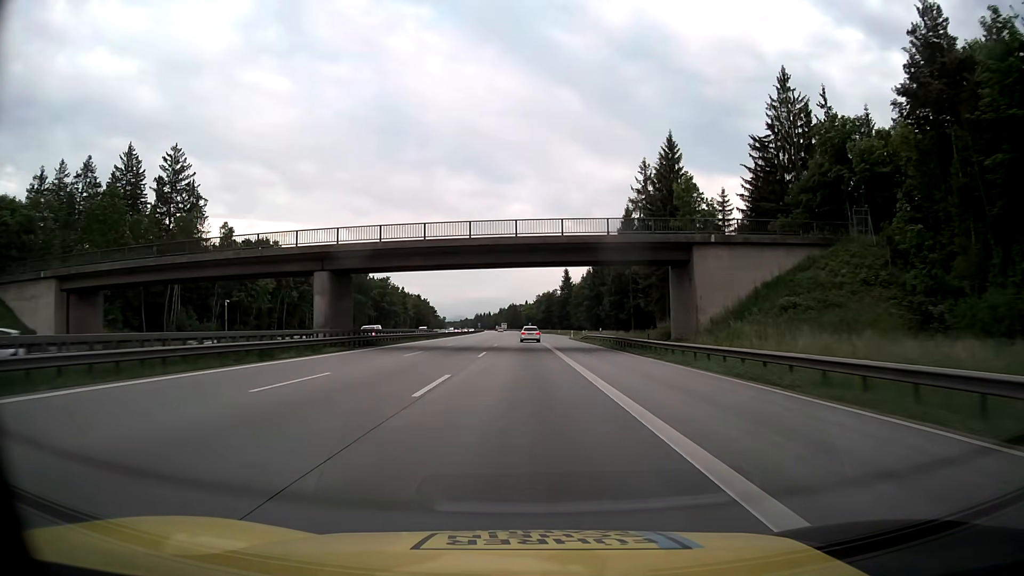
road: motorway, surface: asphalt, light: Day
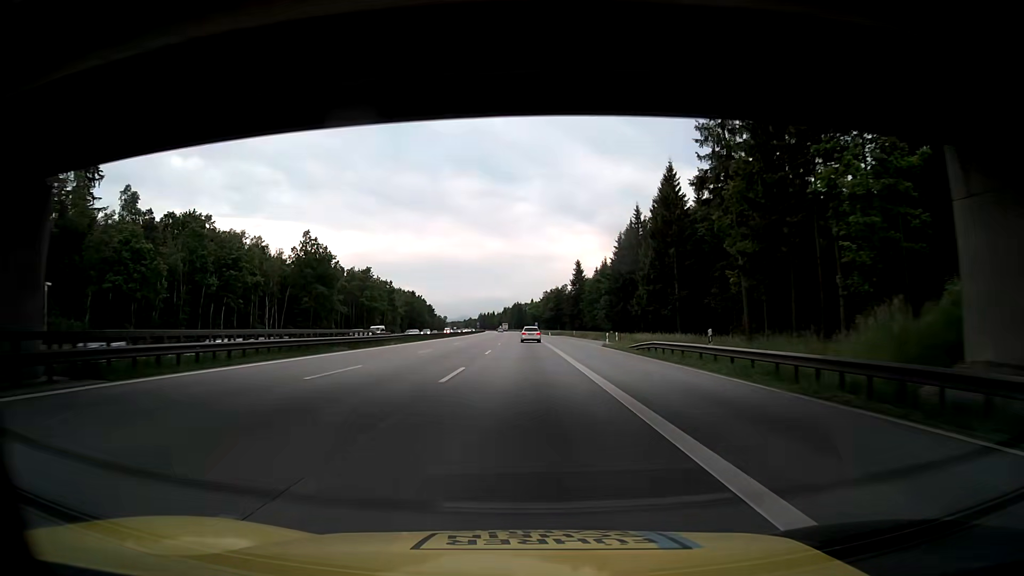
(-0.2, +32.8) m; 0°
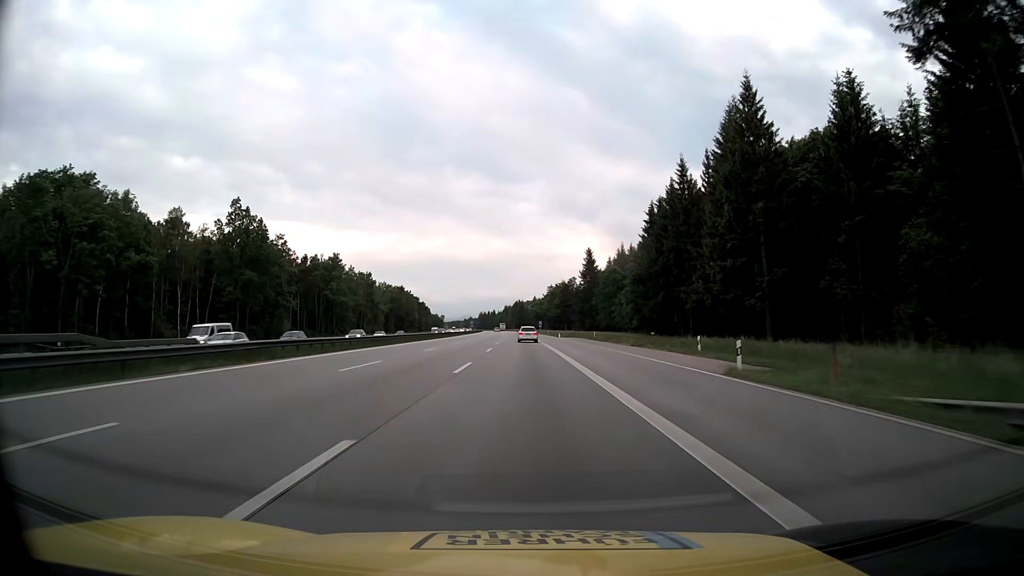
(-0.2, +32.8) m; -1°
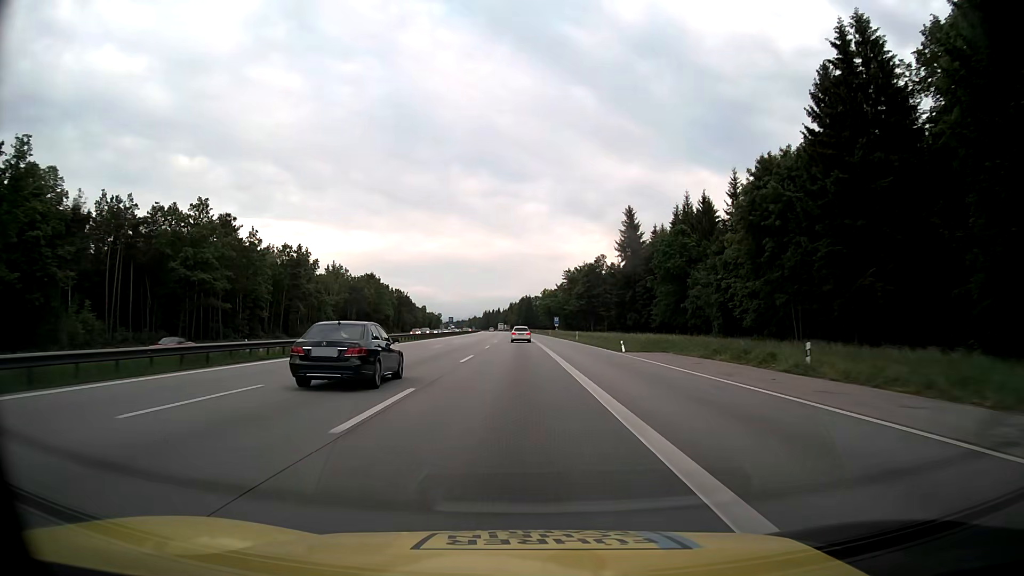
(-0.1, +65.6) m; -1°
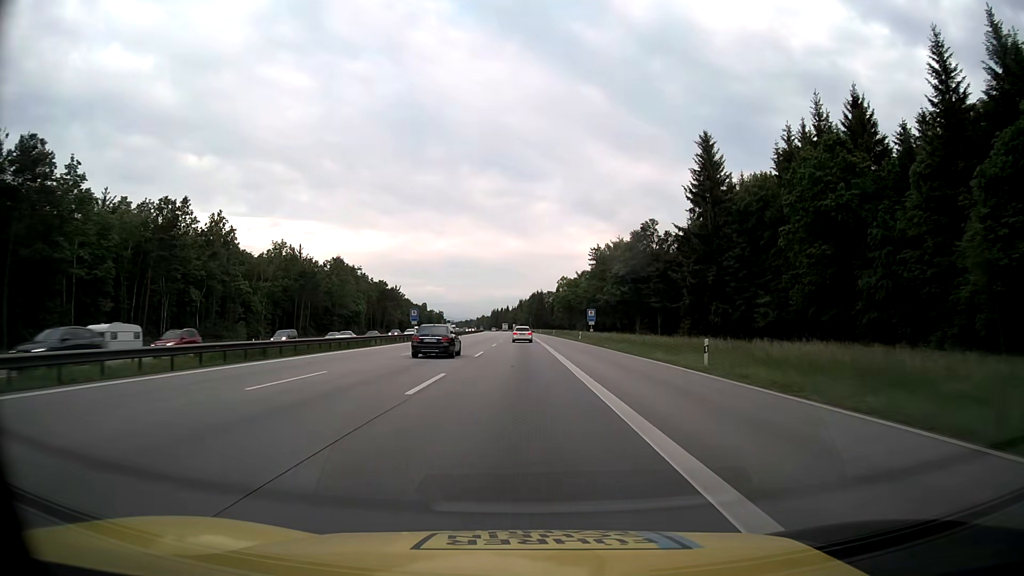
(-0.5, +49.2) m; -1°
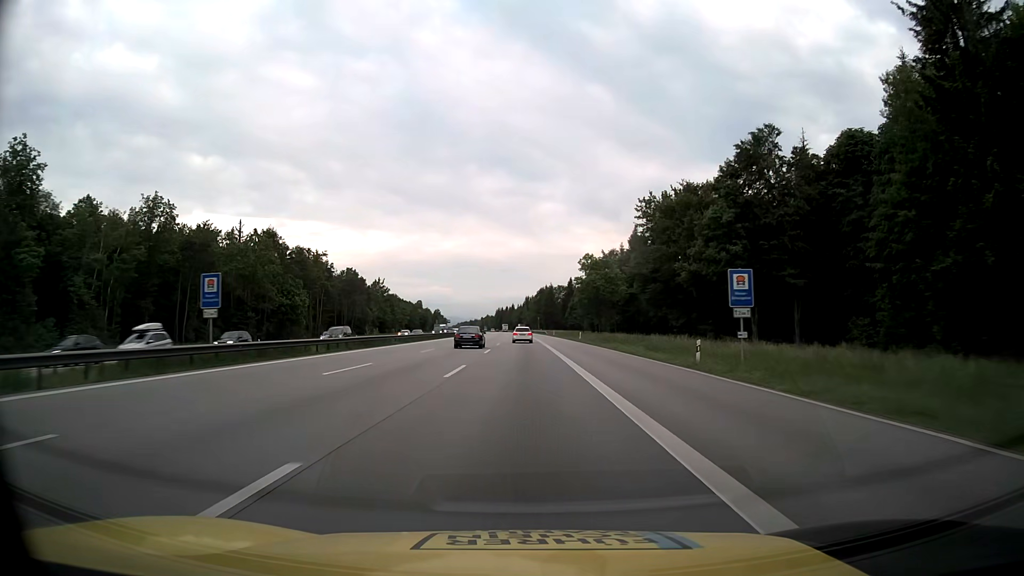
(-0.3, +49.2) m; -1°
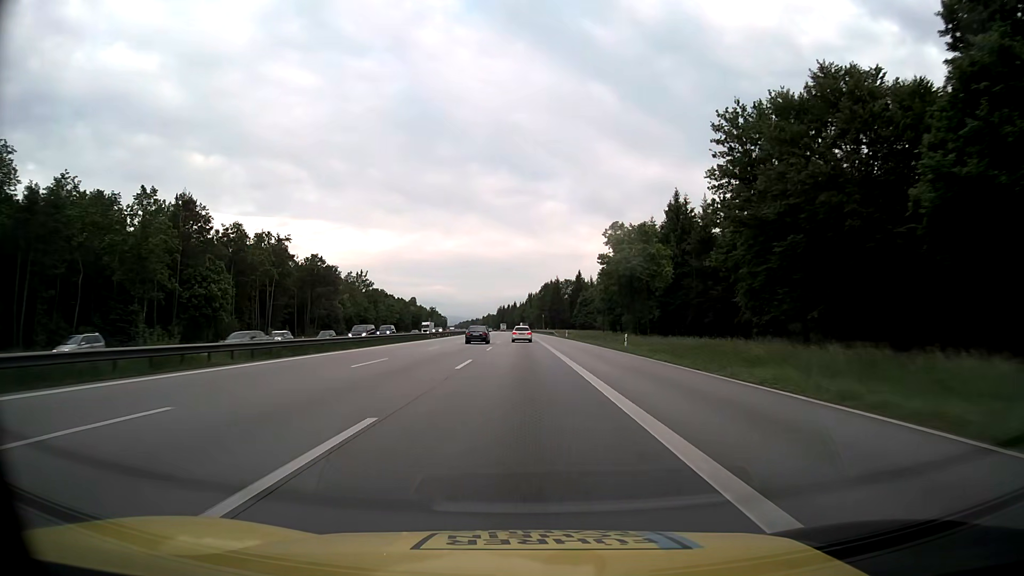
(-0.1, +32.8) m; 0°
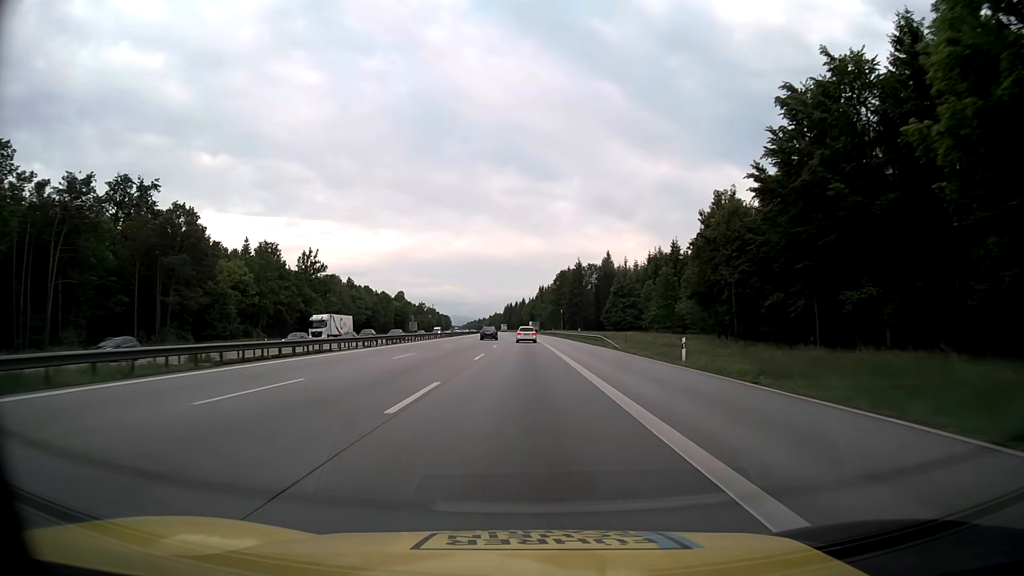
(-0.4, +65.6) m; -1°
(0, +10) (0, +20) (0, +30) (0, +40) (0, +50) (0, +60) (0, +70) (-1, +80) (-1, +90) (-1, +100) m
